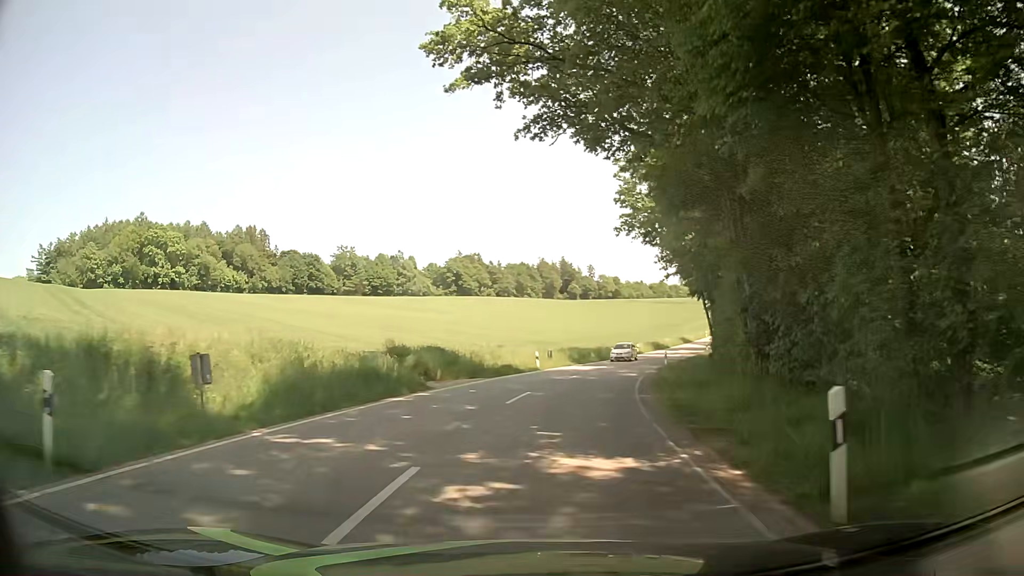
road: tertiary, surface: asphalt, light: Day
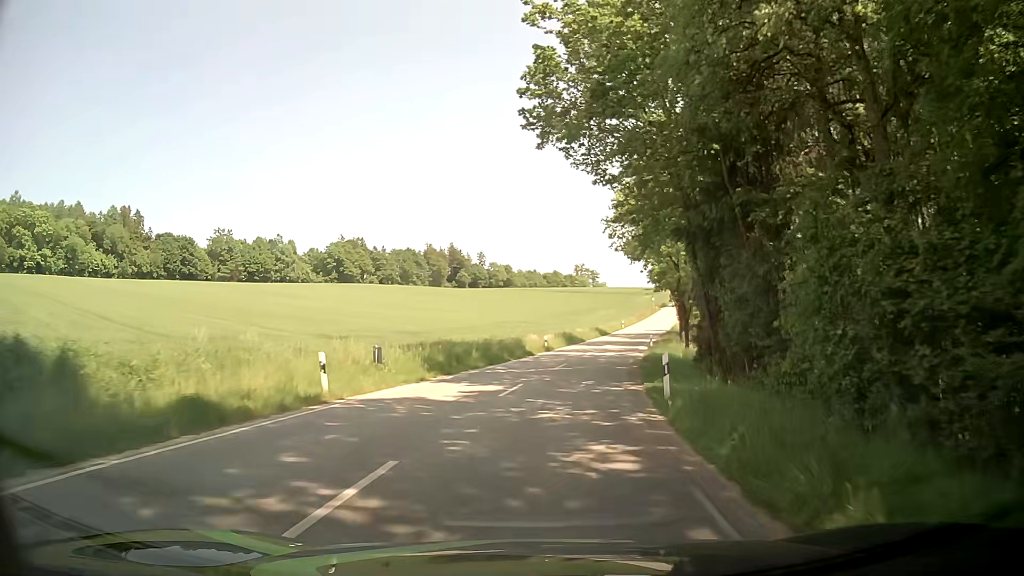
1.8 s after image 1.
(+2.1, +24.1) m; +9°
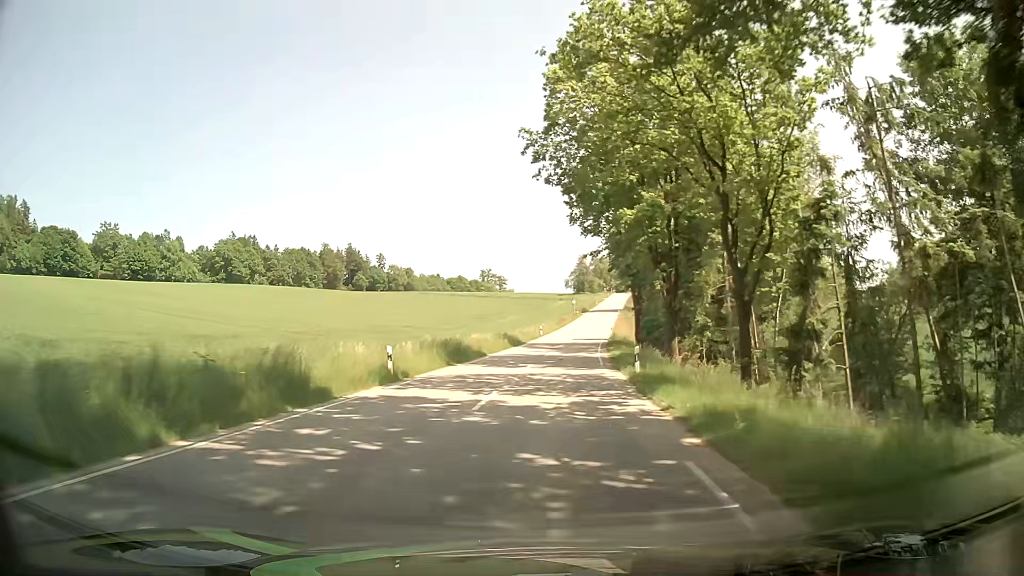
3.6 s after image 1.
(+2.0, +27.3) m; +8°
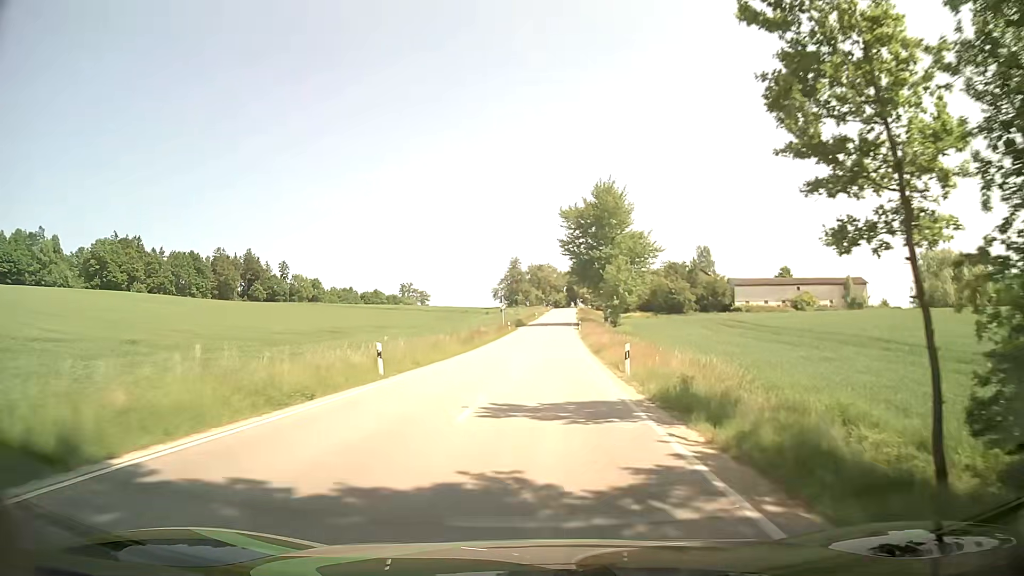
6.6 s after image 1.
(+3.1, +50.1) m; +6°
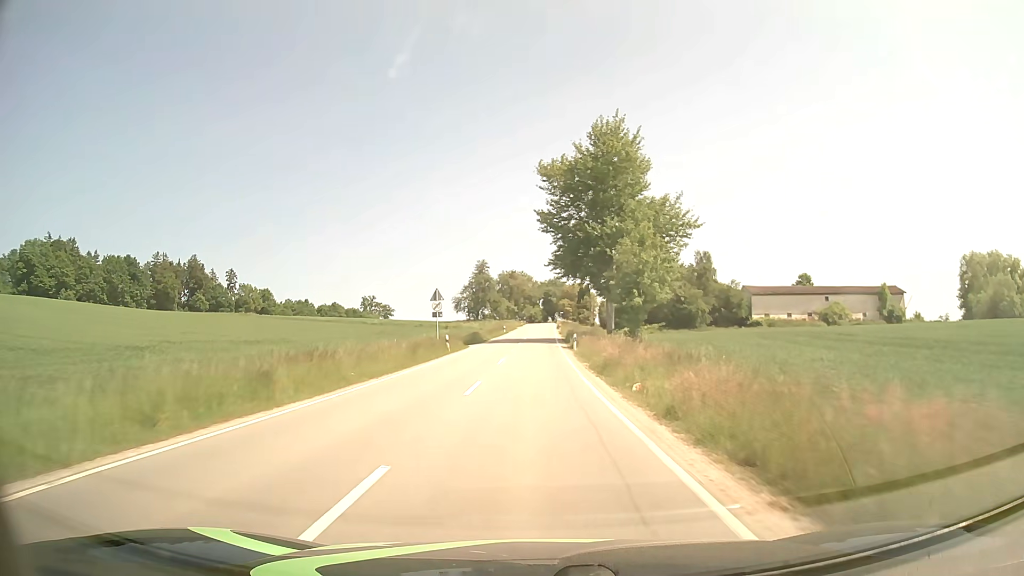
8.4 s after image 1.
(+0.7, +31.2) m; +2°
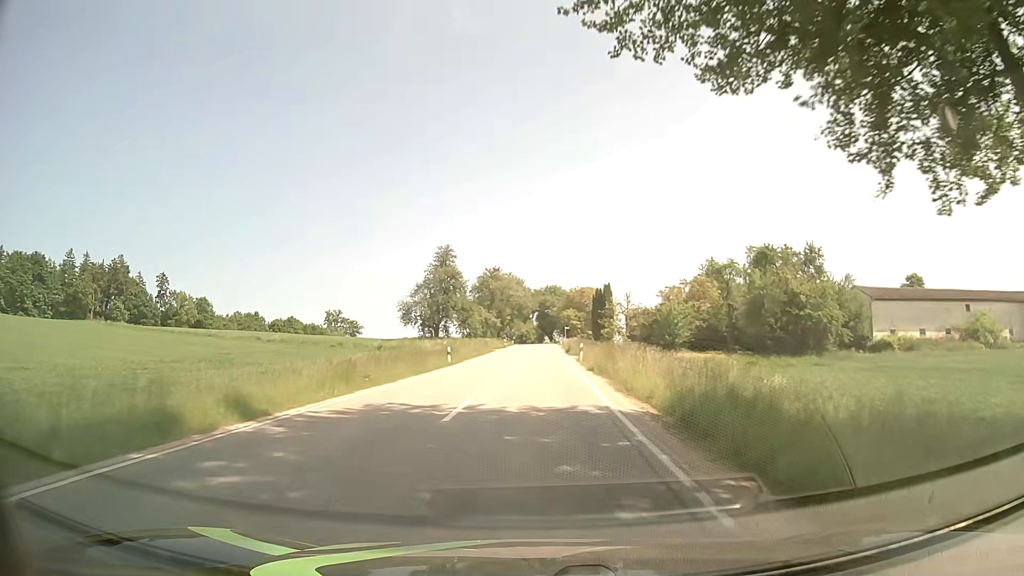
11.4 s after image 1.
(+0.3, +52.1) m; 0°
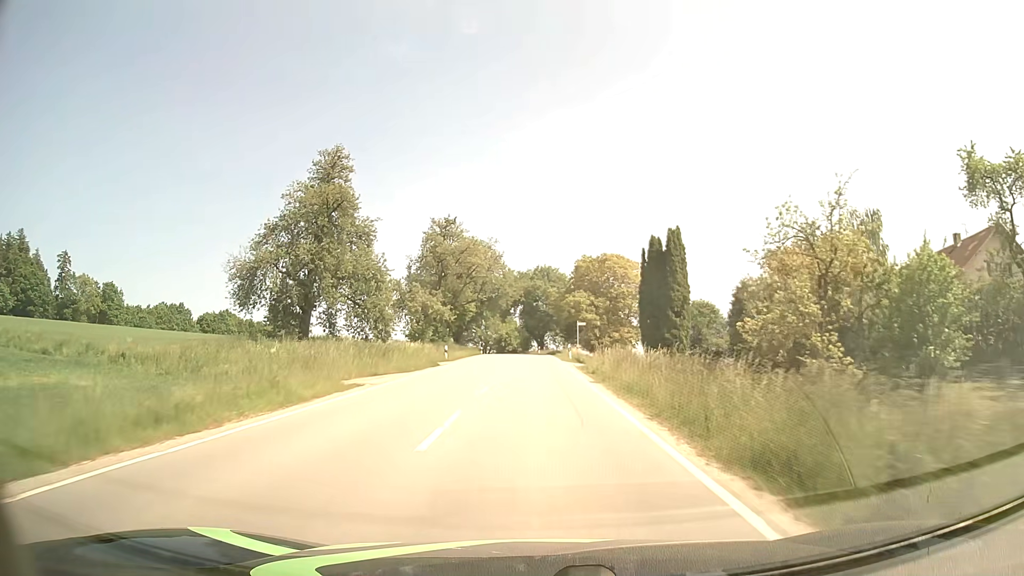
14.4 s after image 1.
(+0.5, +51.2) m; +1°
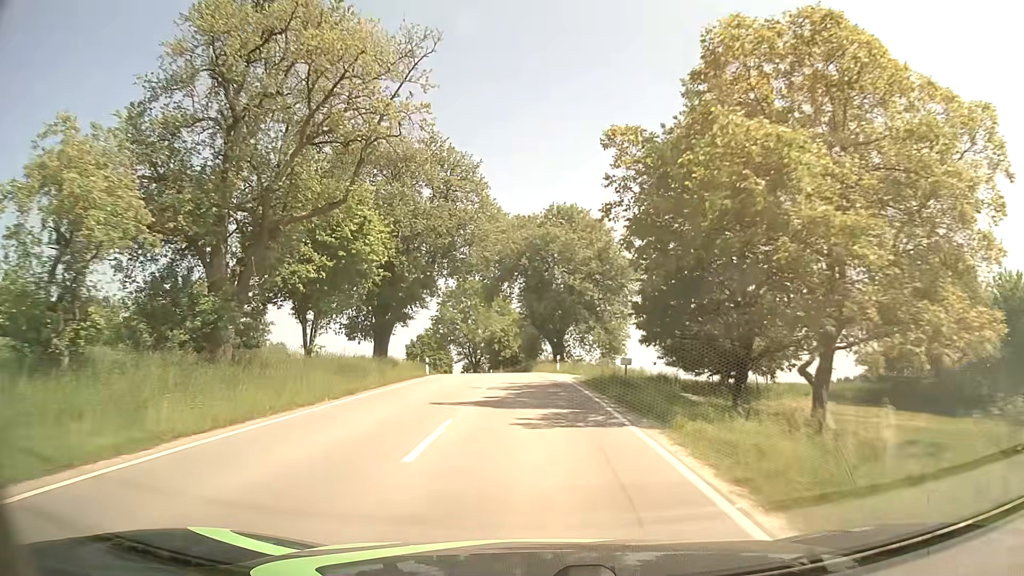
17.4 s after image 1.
(-0.3, +48.6) m; -1°
